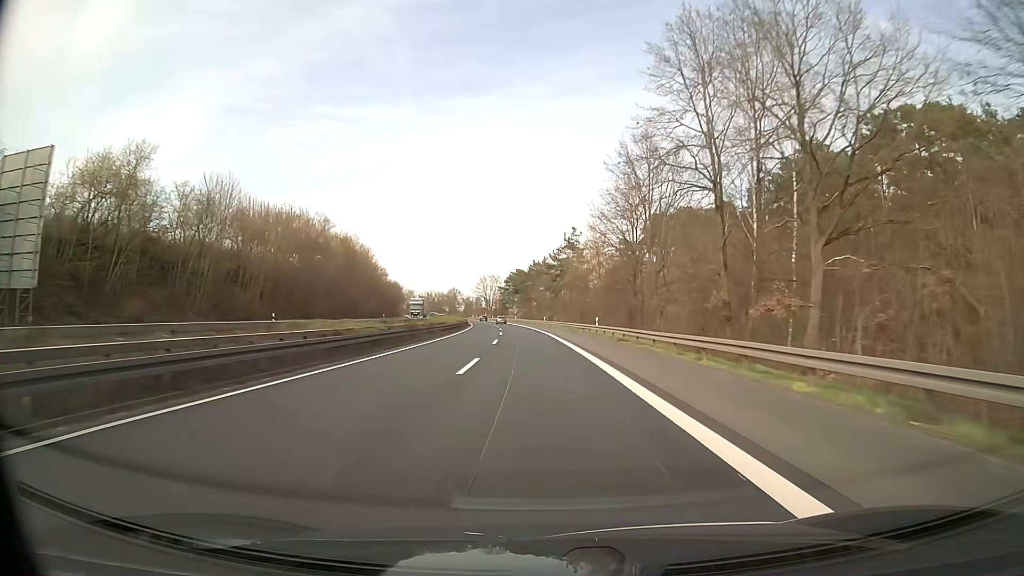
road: trunk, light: Day
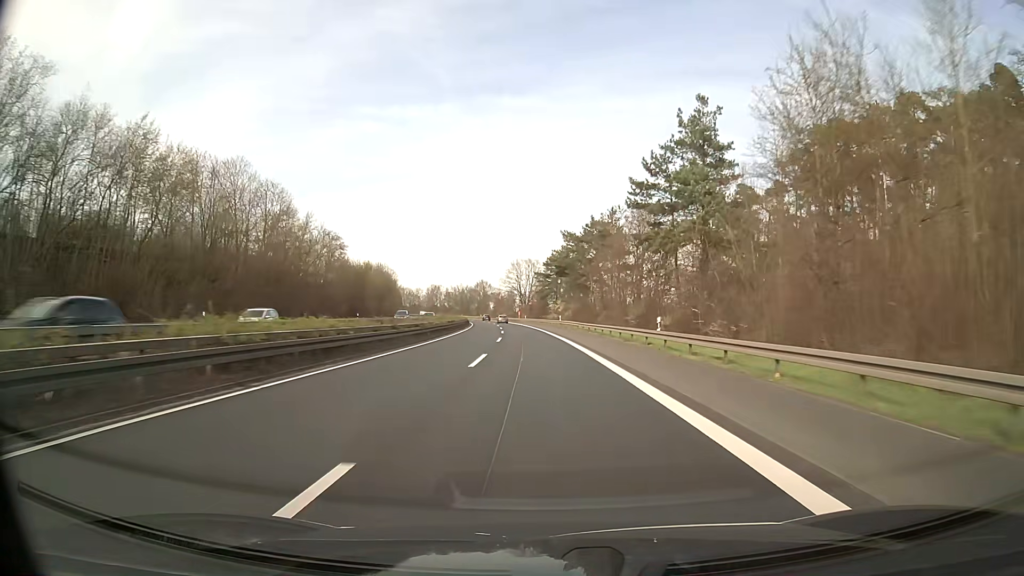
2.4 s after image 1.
(-2.4, +69.7) m; -4°
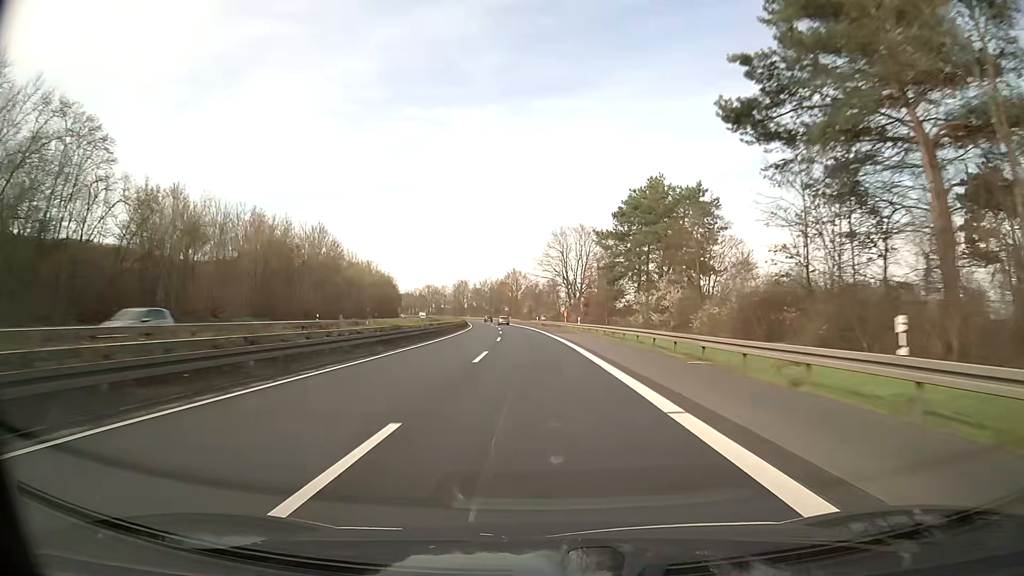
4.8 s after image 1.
(-2.3, +69.8) m; -4°
(0, +10) (0, +20) (-1, +30) (-1, +40) (-1, +50) (-2, +60) (-3, +70) (-3, +80) (-4, +90) (-5, +100) m
